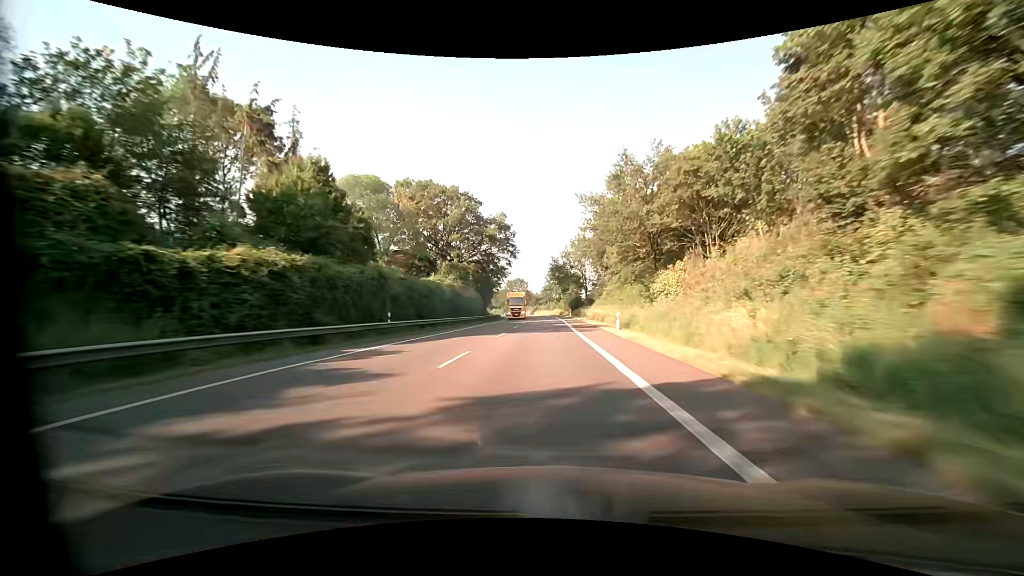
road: primary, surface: asphalt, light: Day
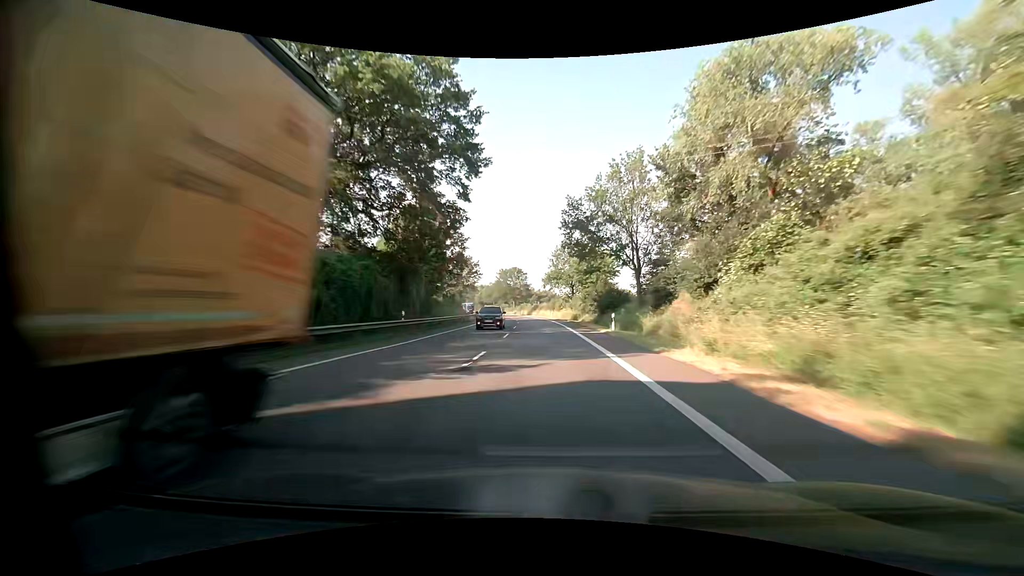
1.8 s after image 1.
(+0.1, +47.5) m; 0°
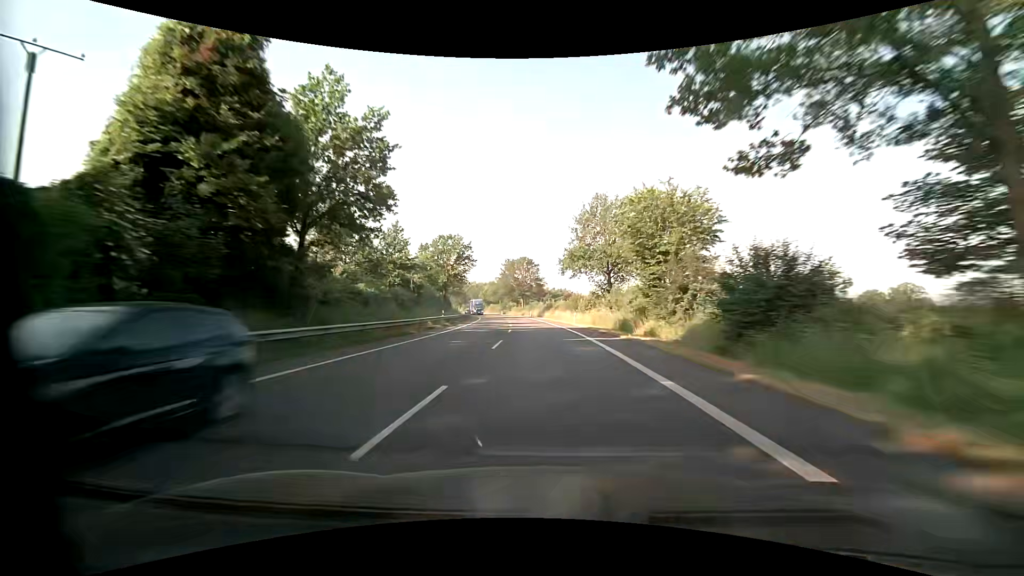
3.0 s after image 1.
(-0.4, +31.7) m; -1°
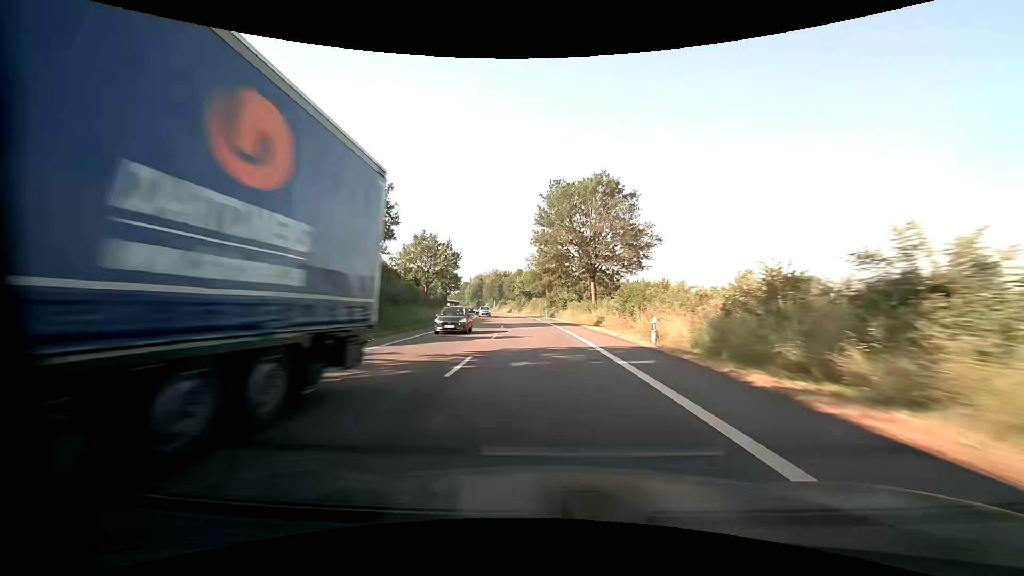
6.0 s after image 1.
(-4.8, +79.6) m; -7°
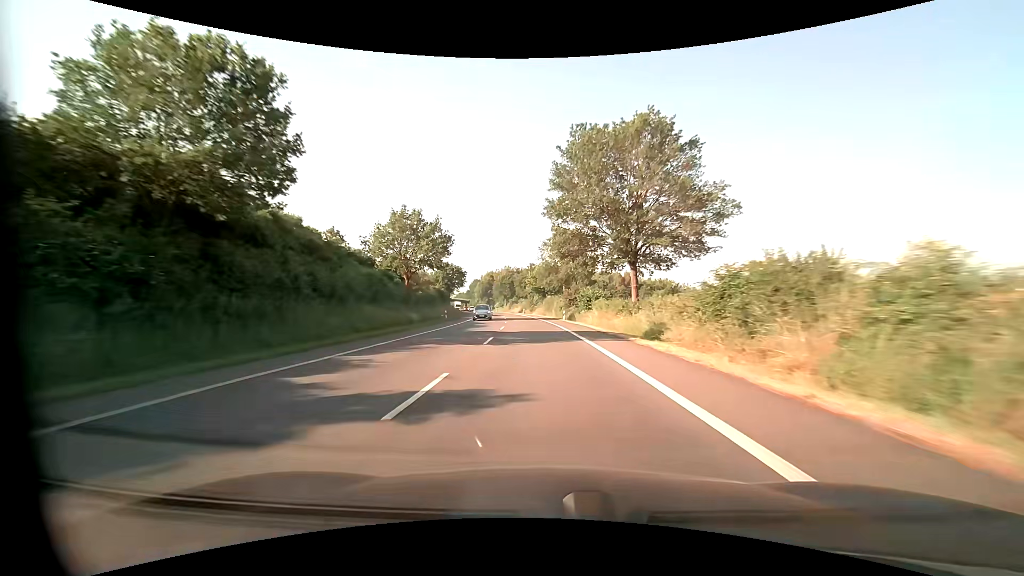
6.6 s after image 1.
(-0.2, +16.1) m; -2°
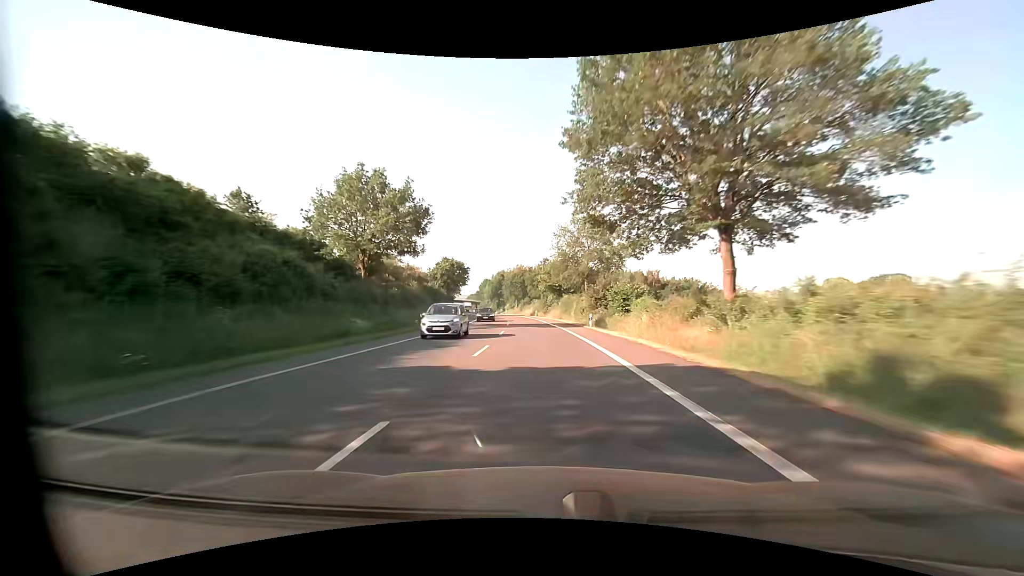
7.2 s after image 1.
(-0.2, +16.2) m; -2°
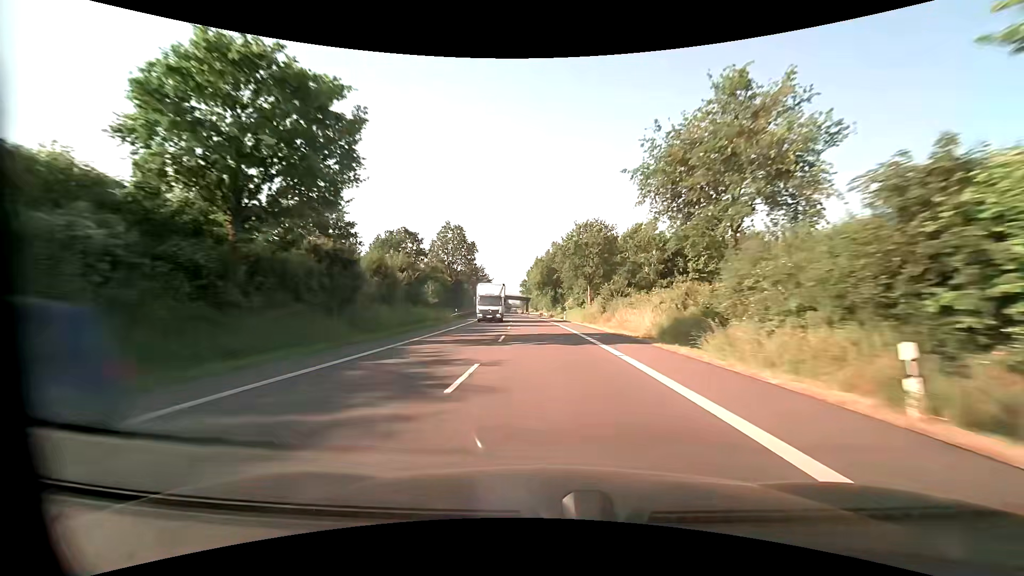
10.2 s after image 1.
(-5.4, +81.0) m; -8°
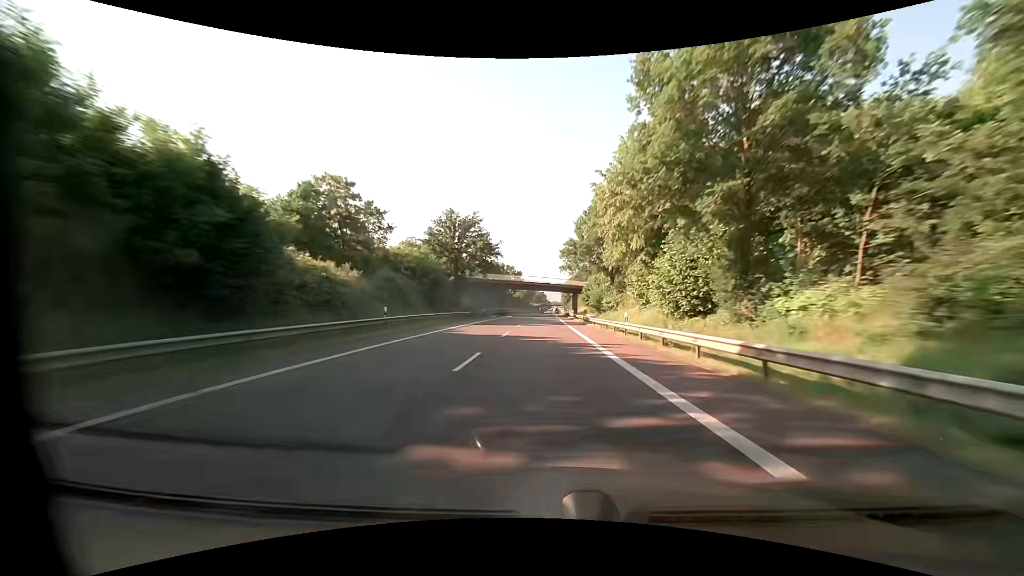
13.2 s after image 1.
(-4.2, +81.5) m; -5°
(0, +10) (0, +20) (0, +30) (0, +40) (0, +50) (0, +60) (0, +70) (0, +80) (+1, +90) (+1, +100) m
